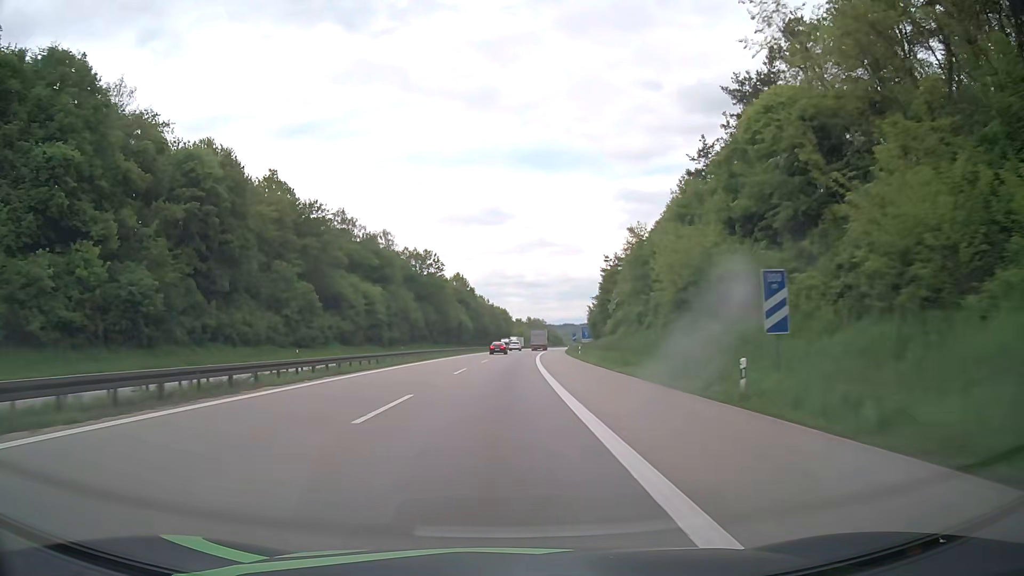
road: motorway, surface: asphalt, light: Day
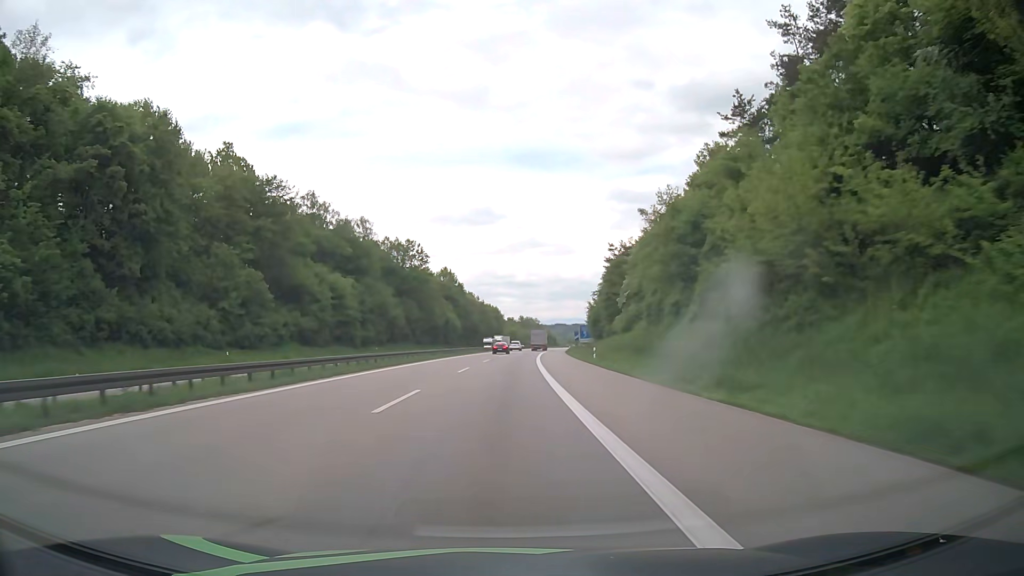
(+0.1, +16.4) m; +1°
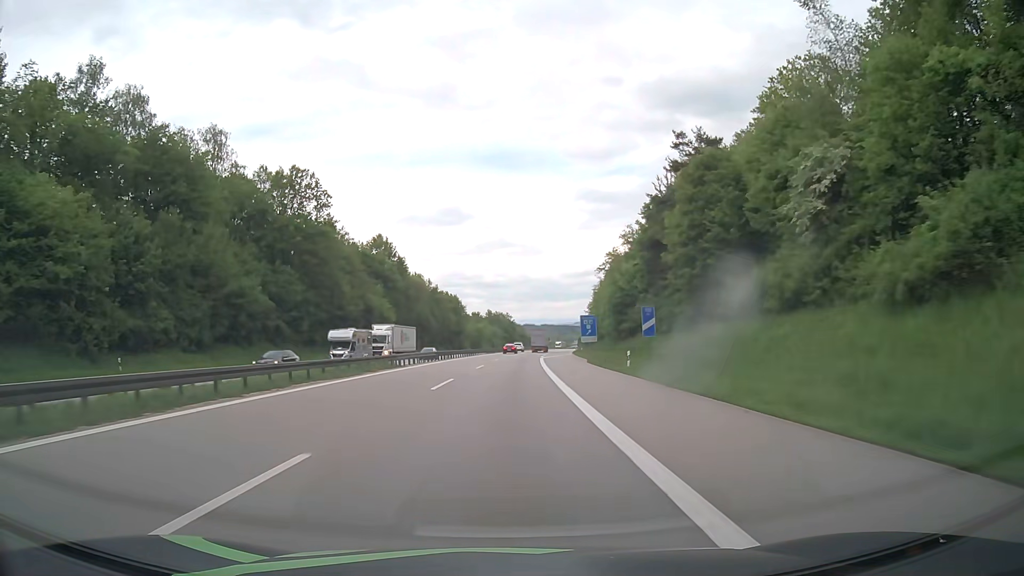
(+1.4, +64.7) m; +2°
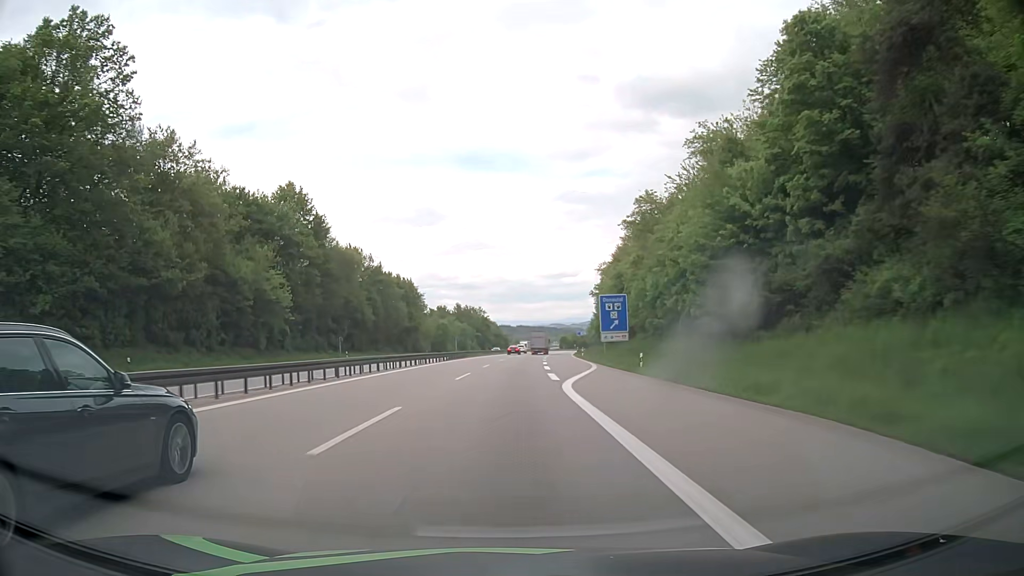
(+1.0, +48.0) m; +2°
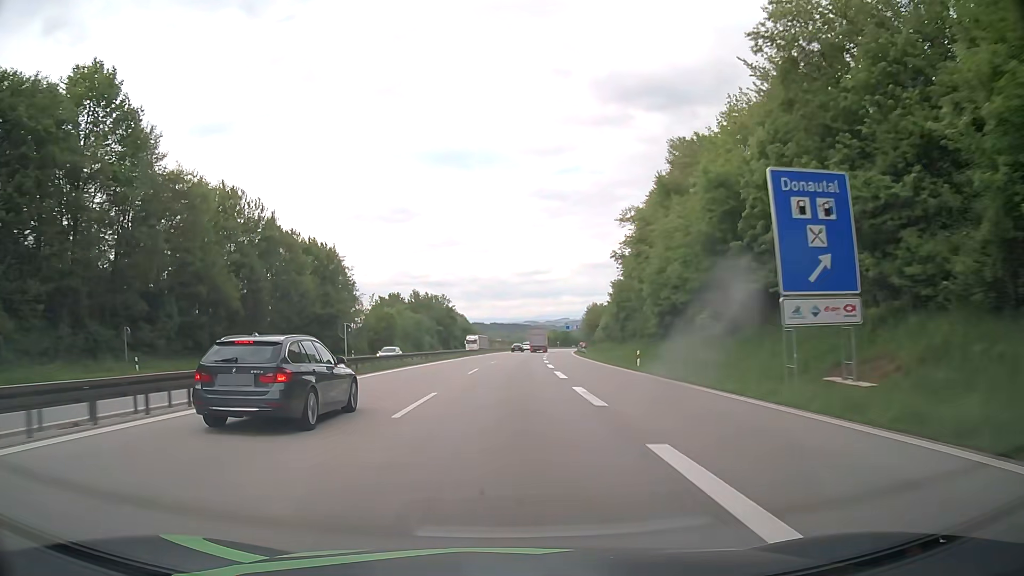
(+0.9, +47.8) m; +2°
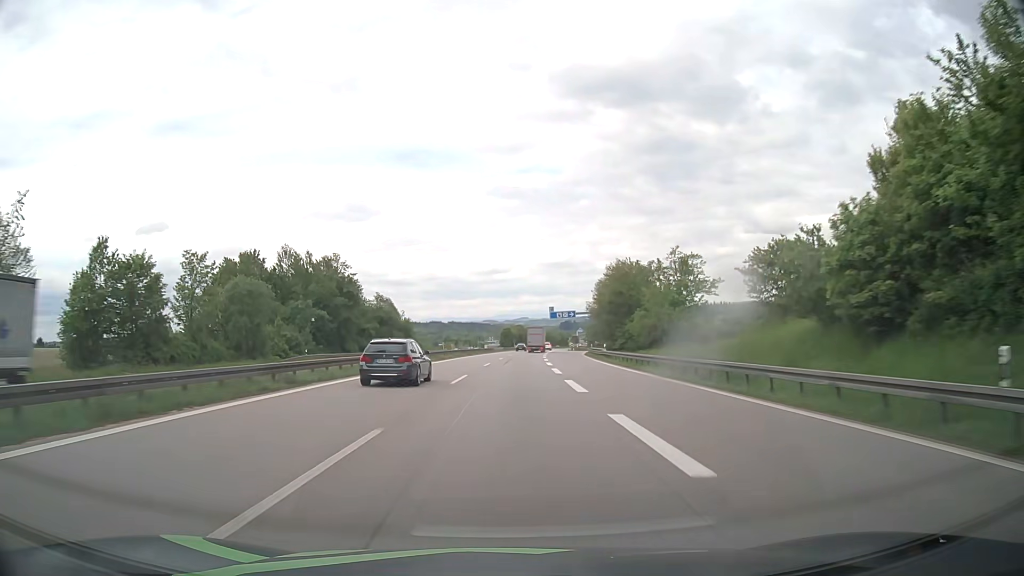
(+2.6, +79.4) m; +4°
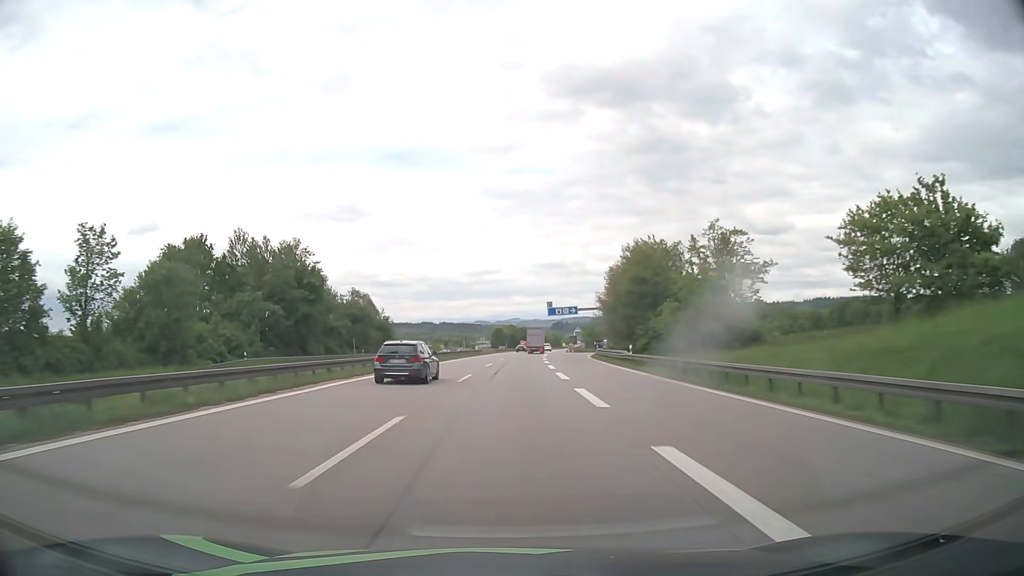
(+0.1, +15.9) m; 0°
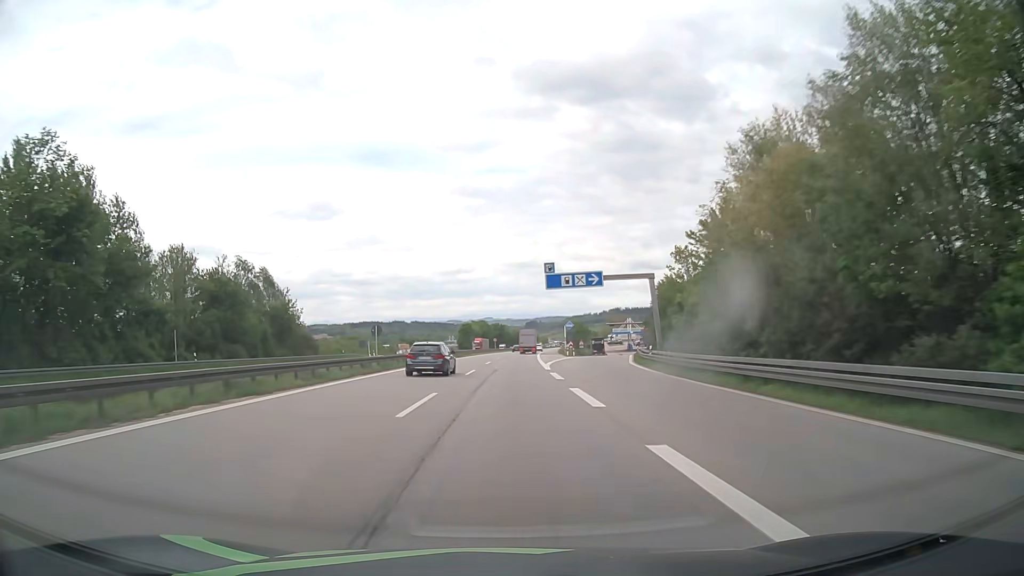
(+1.0, +47.5) m; +2°
(0, +10) (0, +20) (0, +30) (+1, +40) (+1, +50) (+1, +60) (+2, +70) (+2, +80) (+3, +90) (+3, +100) m
